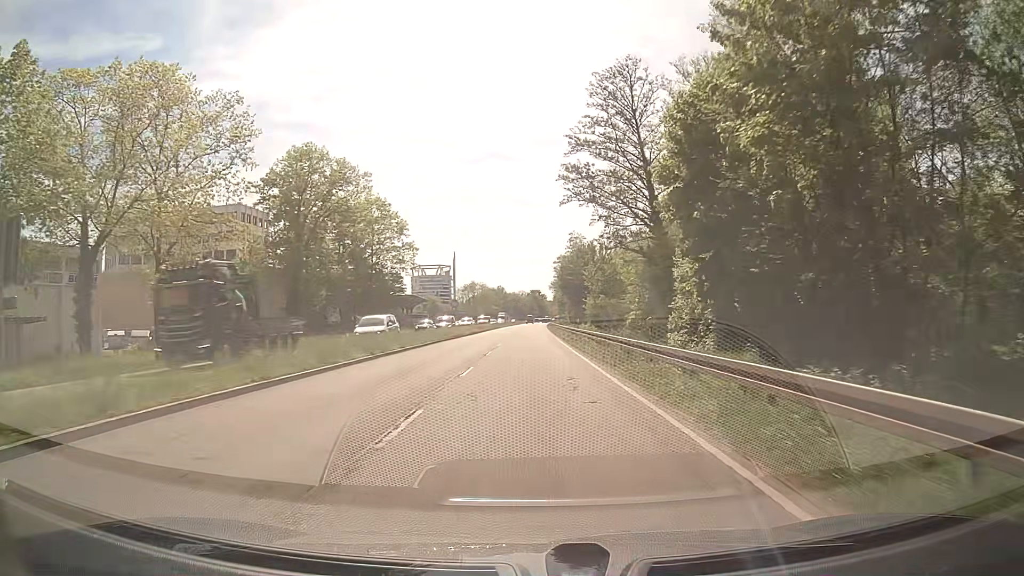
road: primary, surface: asphalt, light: Day
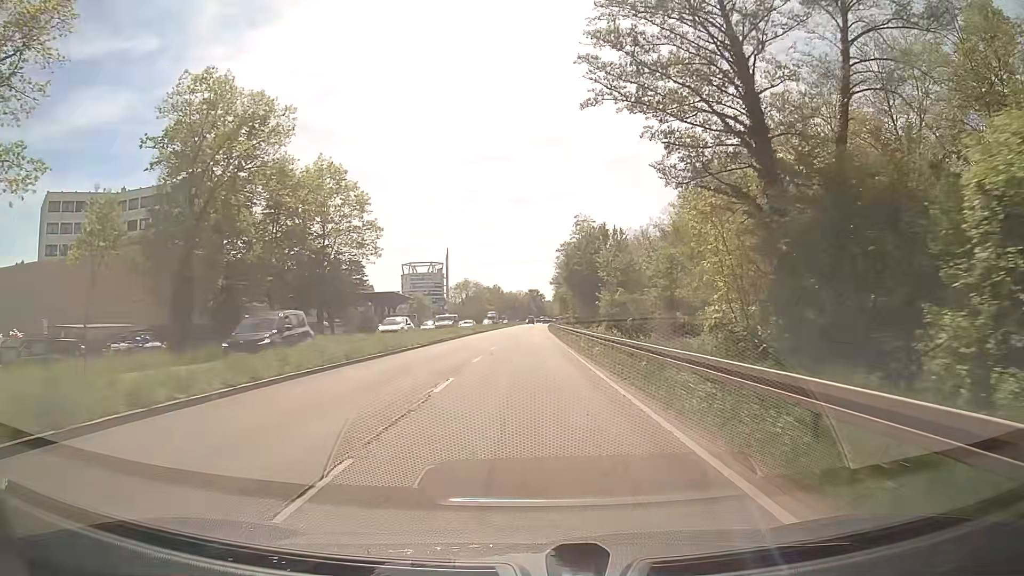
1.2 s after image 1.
(0.0, +21.6) m; 0°
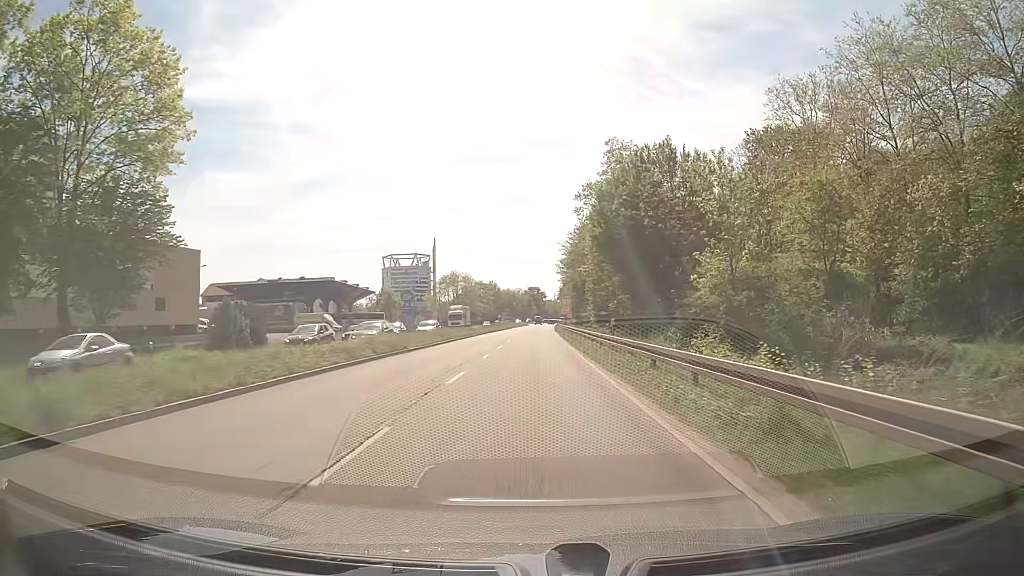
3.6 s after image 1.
(-0.2, +43.2) m; 0°
(0, +10) (0, +20) (0, +30) (0, +40) (0, +50) (+1, +60) (+1, +70) (+1, +80) (+1, +90) (+1, +100) m
